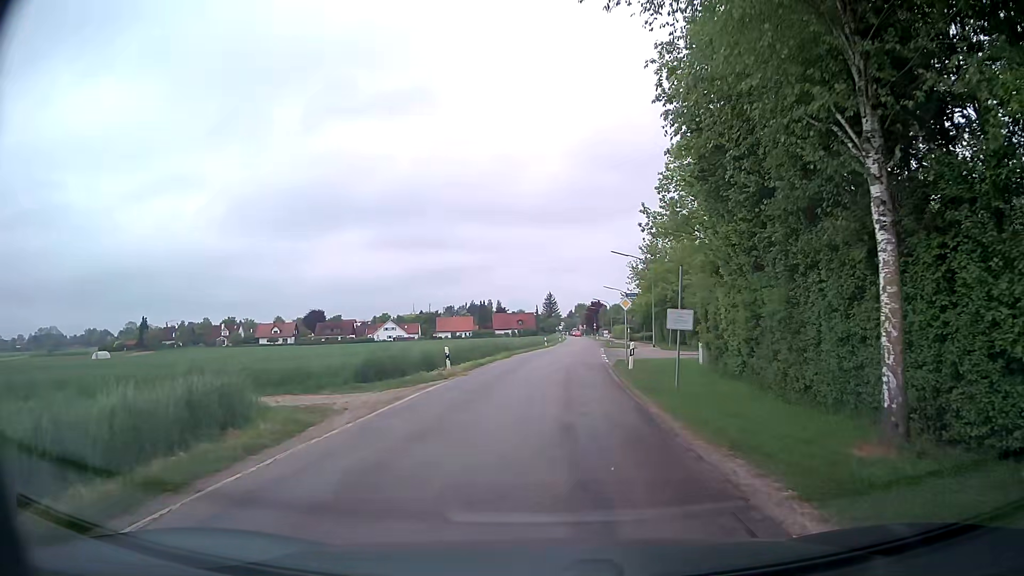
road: unclassified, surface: asphalt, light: Day
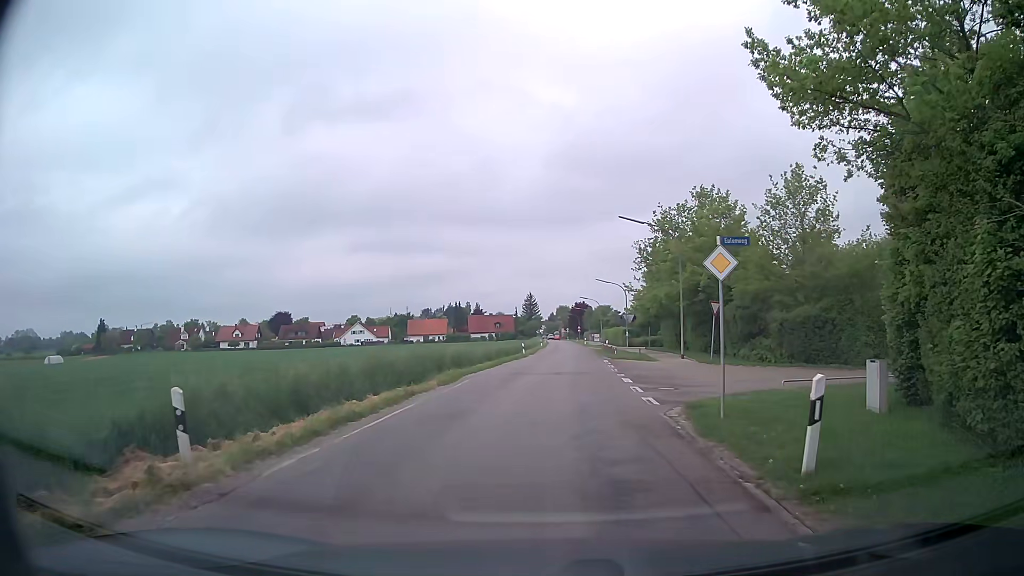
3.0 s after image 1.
(+0.4, +17.0) m; +3°
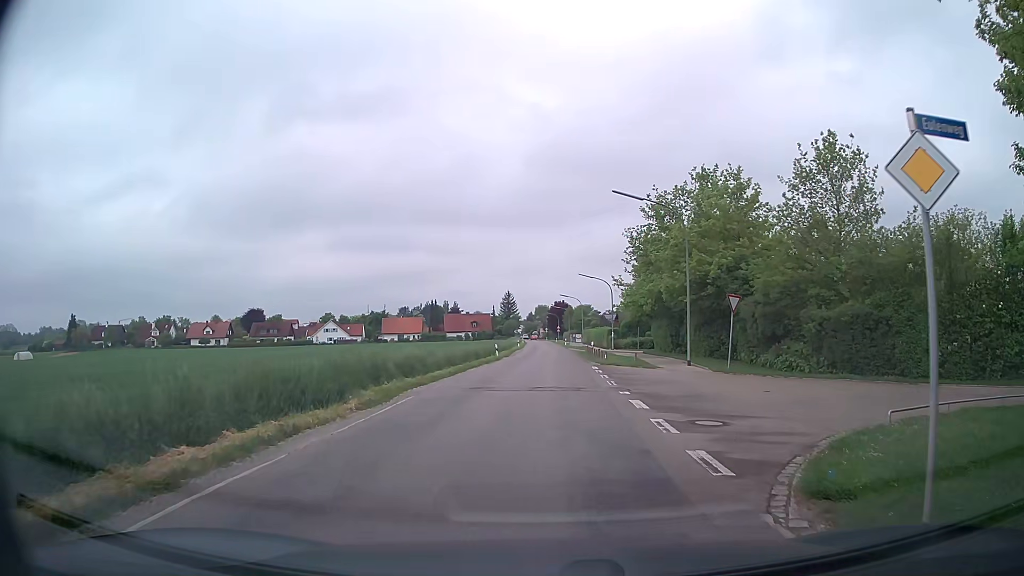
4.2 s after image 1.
(0.0, +6.6) m; +1°
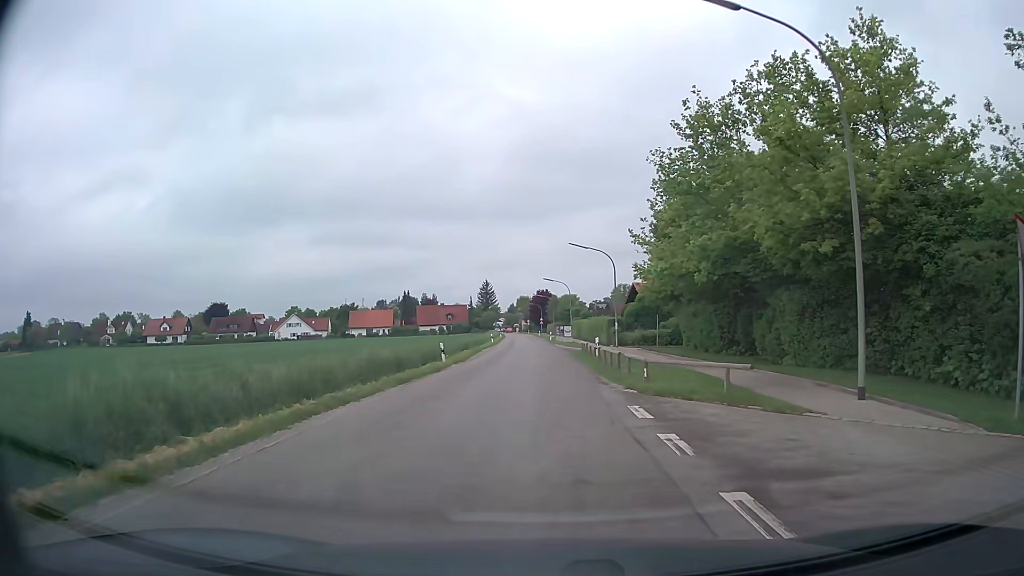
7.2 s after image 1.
(+0.3, +17.7) m; +2°
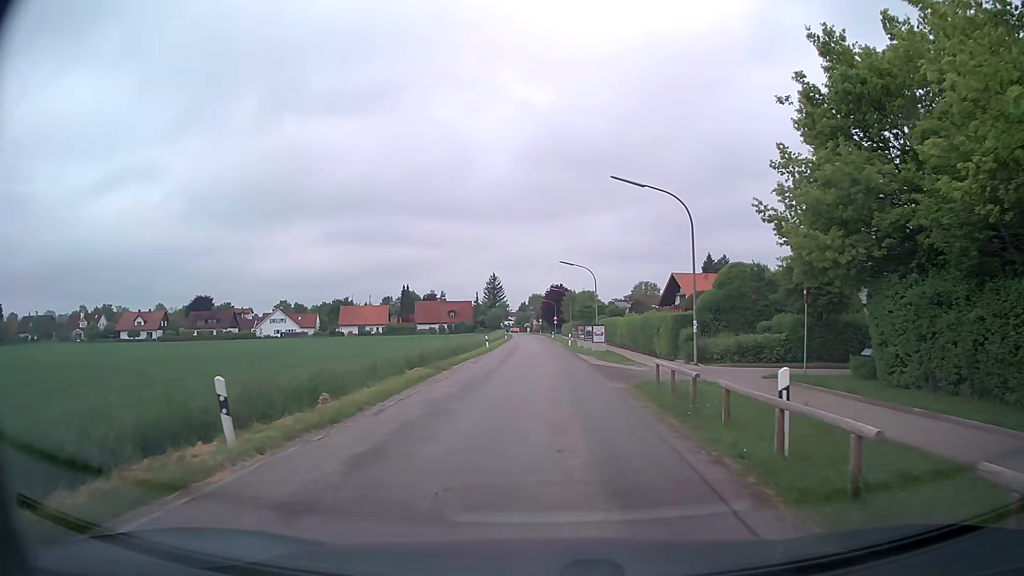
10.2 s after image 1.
(-0.3, +21.3) m; -1°
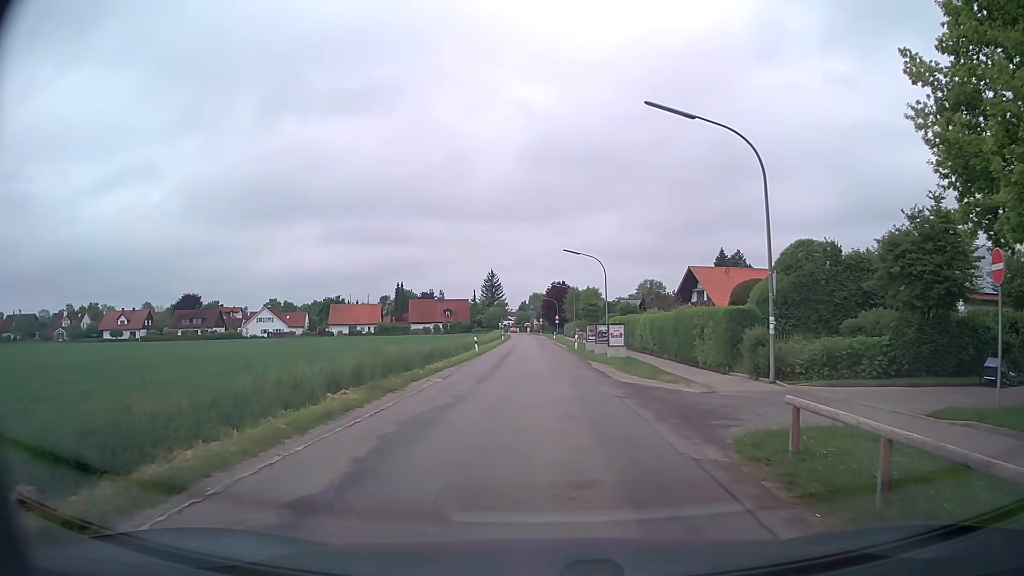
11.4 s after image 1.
(-0.1, +8.8) m; -1°
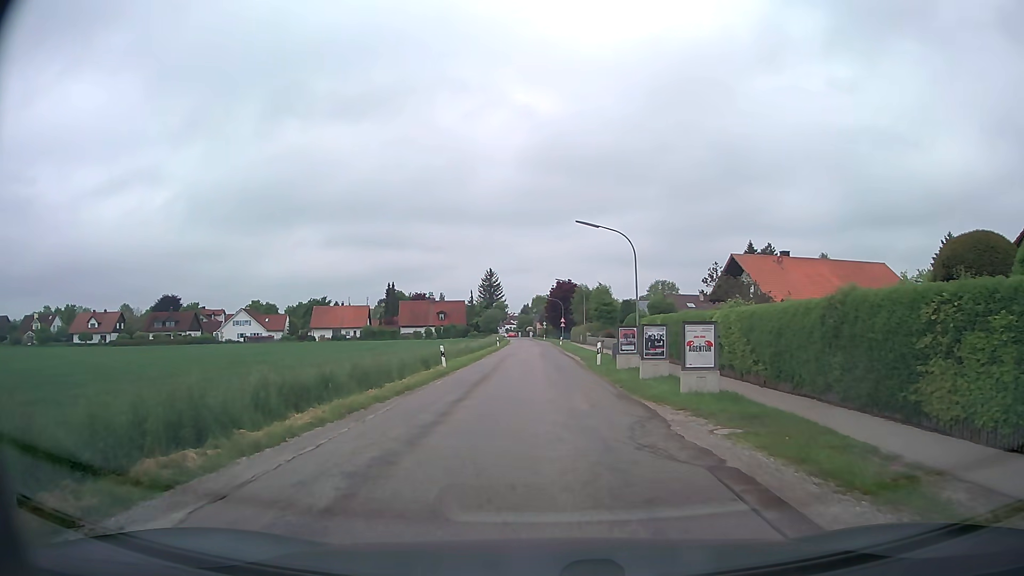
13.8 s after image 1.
(0.0, +15.3) m; 0°
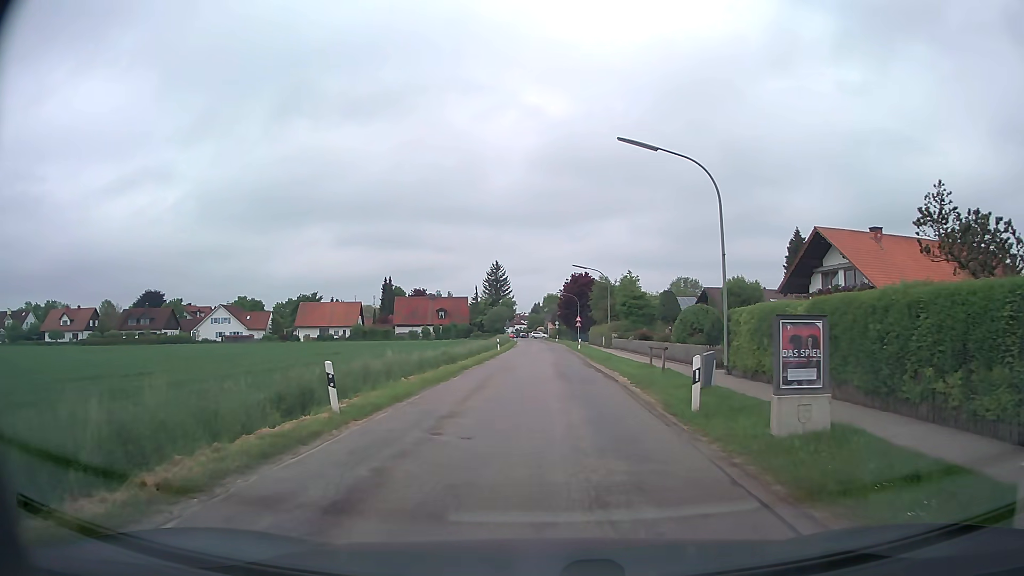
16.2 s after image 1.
(-0.1, +16.0) m; -1°
(0, +10) (0, +20) (+1, +30) (+1, +40) (+1, +50) (+1, +60) (+1, +70) (+1, +80) (+1, +90) (+1, +100) m
